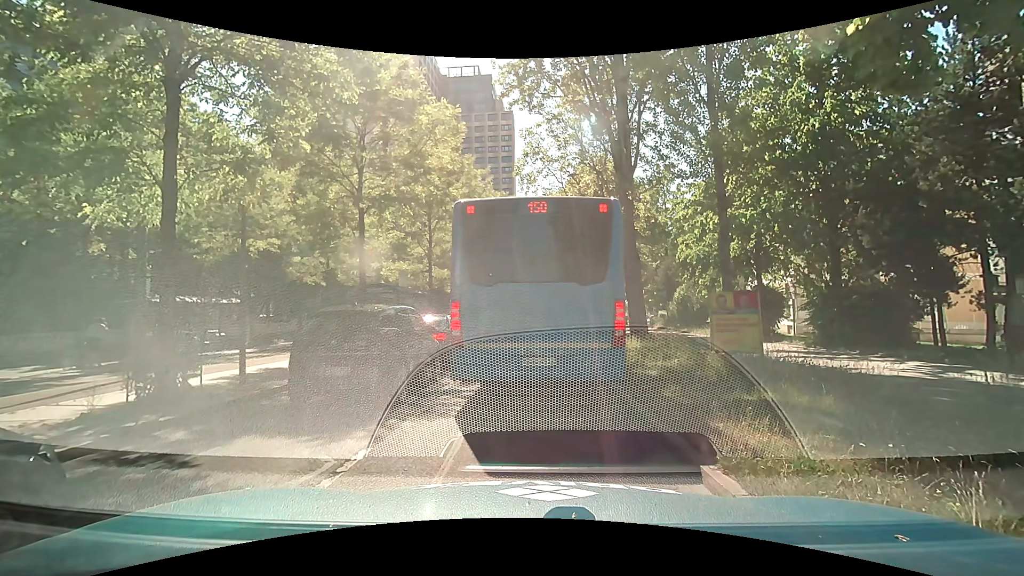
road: secondary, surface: asphalt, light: Day
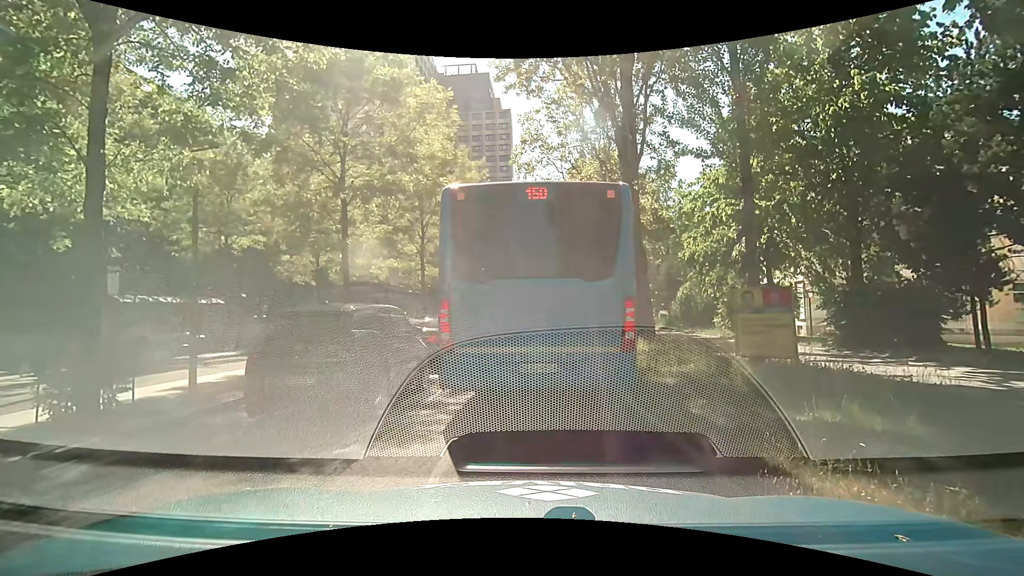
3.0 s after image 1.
(0.0, +1.3) m; 0°
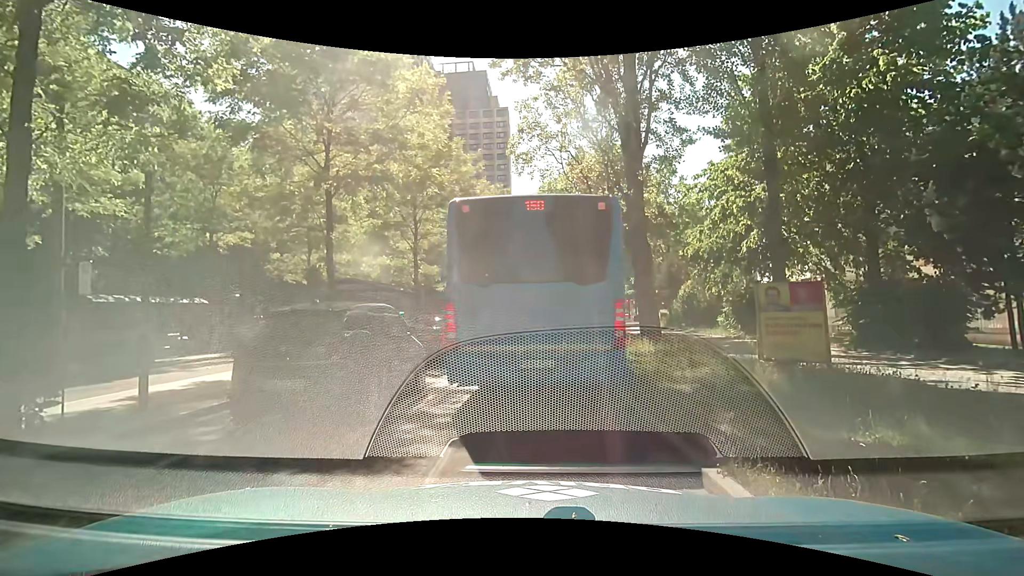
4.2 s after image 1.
(0.0, +1.0) m; 0°
